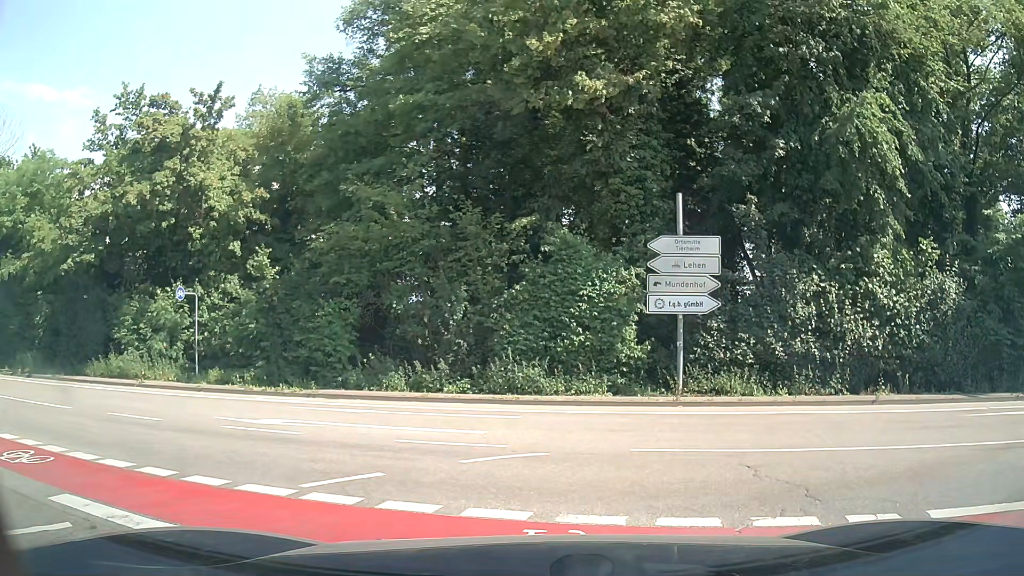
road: trunk_link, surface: asphalt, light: Day
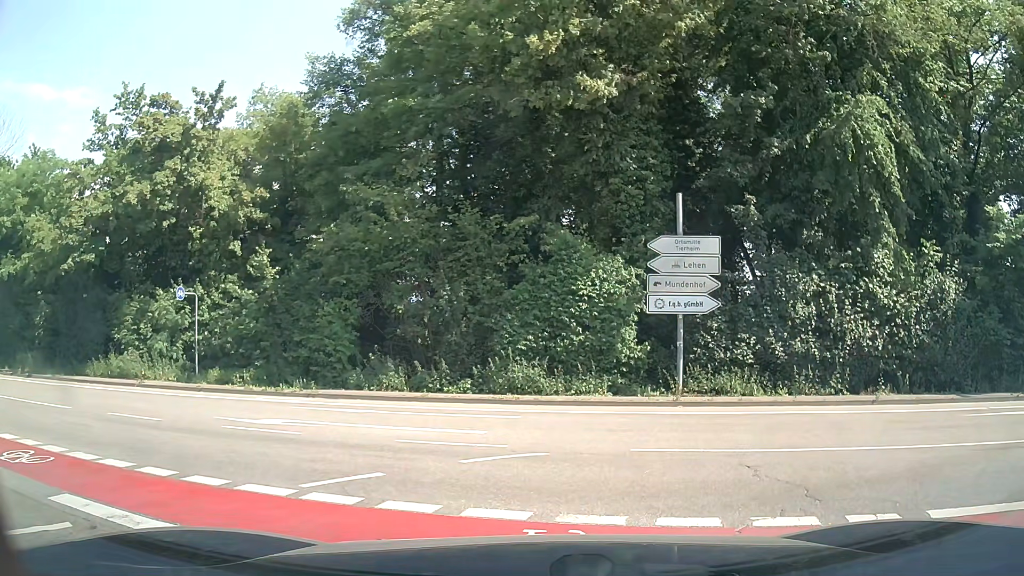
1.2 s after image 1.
(0.0, 0.0) m; 0°
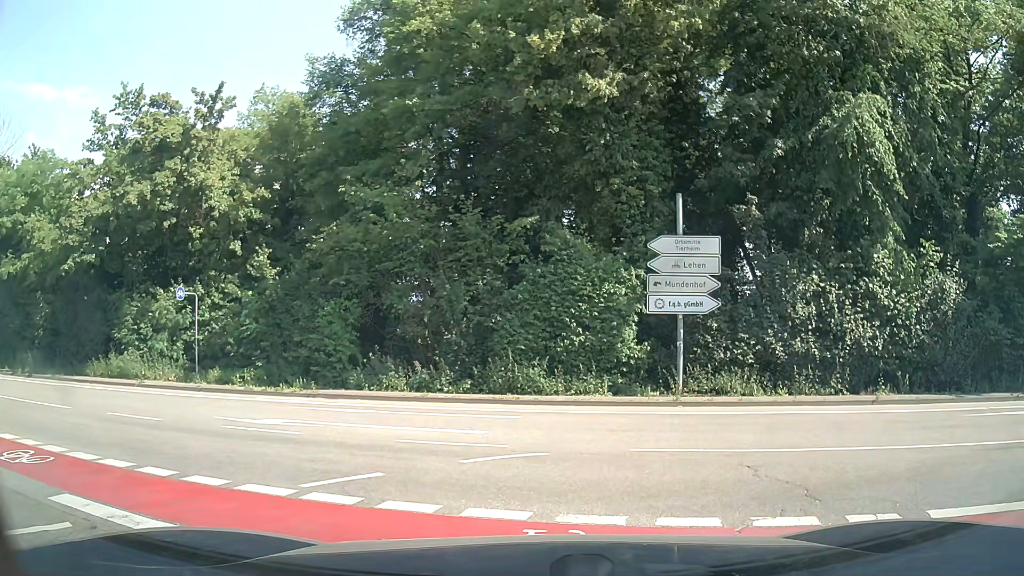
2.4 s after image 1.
(0.0, 0.0) m; 0°
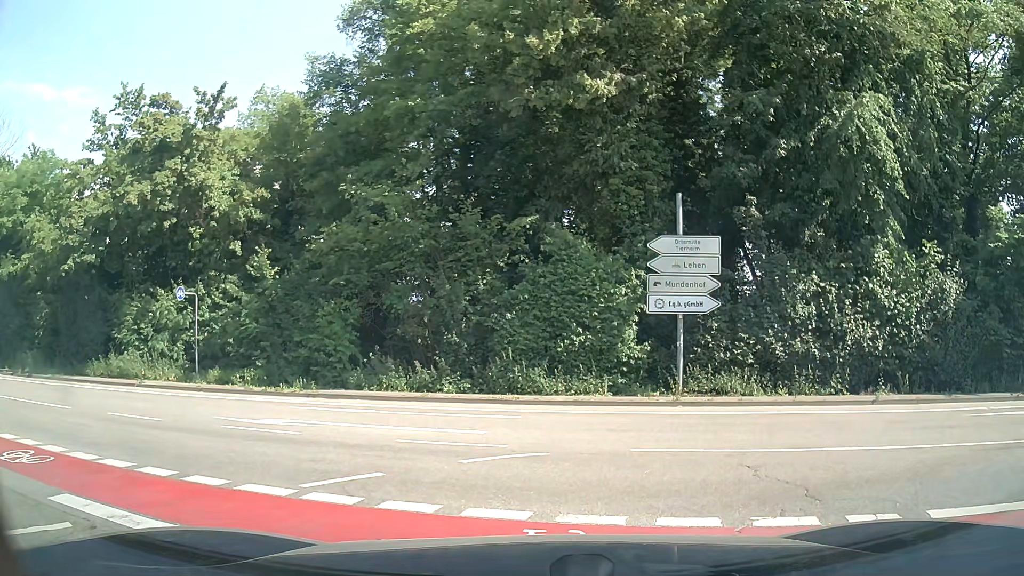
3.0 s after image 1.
(0.0, 0.0) m; 0°
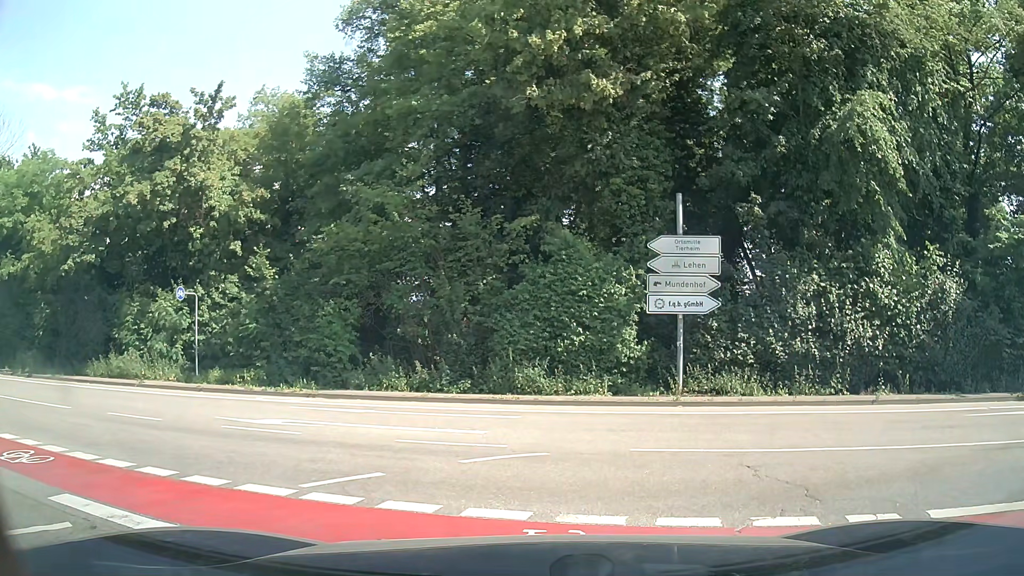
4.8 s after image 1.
(0.0, 0.0) m; 0°
